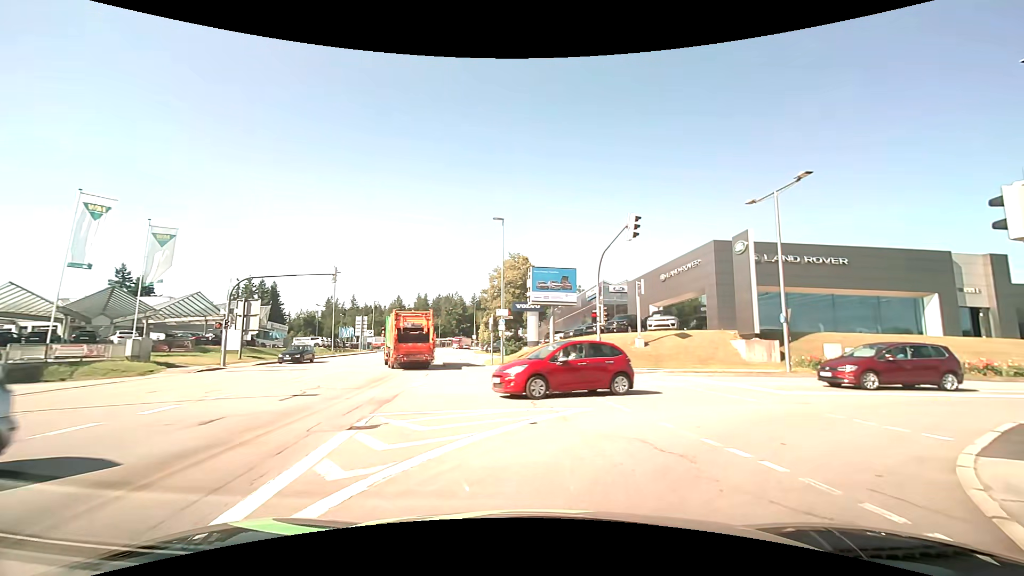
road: tertiary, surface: asphalt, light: Day
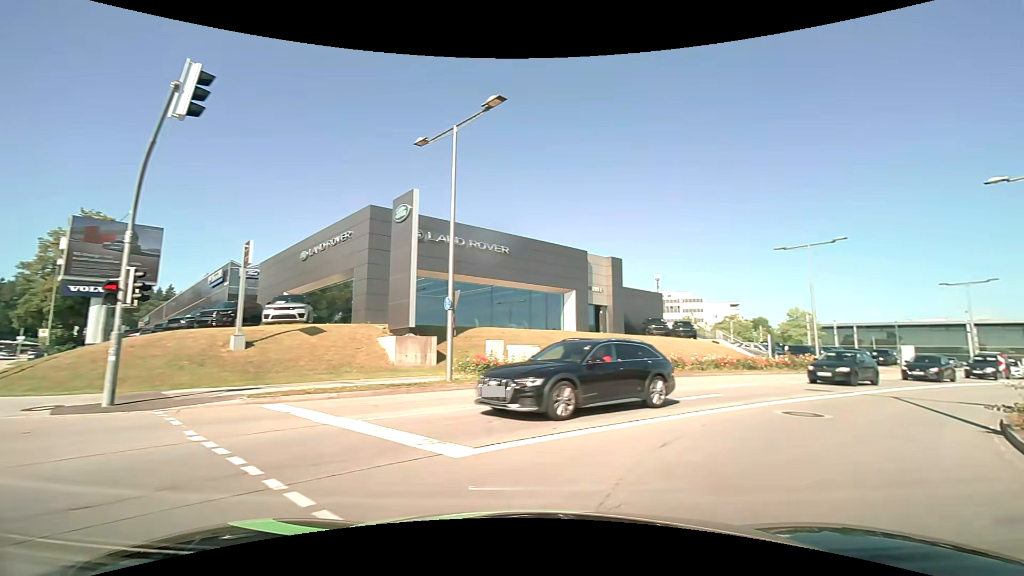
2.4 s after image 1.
(+3.2, +10.0) m; +38°
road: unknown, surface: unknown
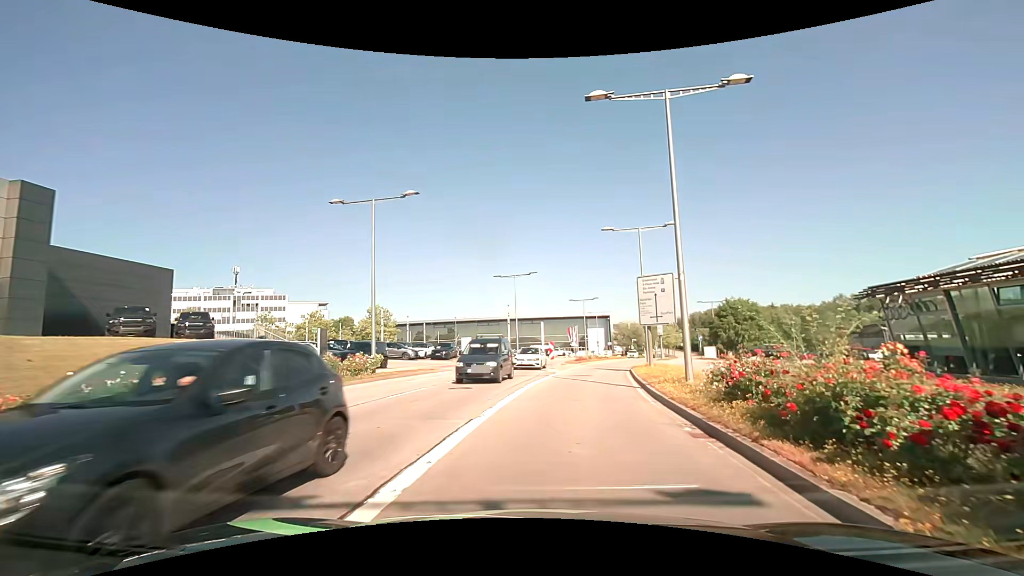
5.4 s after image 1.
(+7.3, +13.6) m; +45°
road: secondary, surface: asphalt
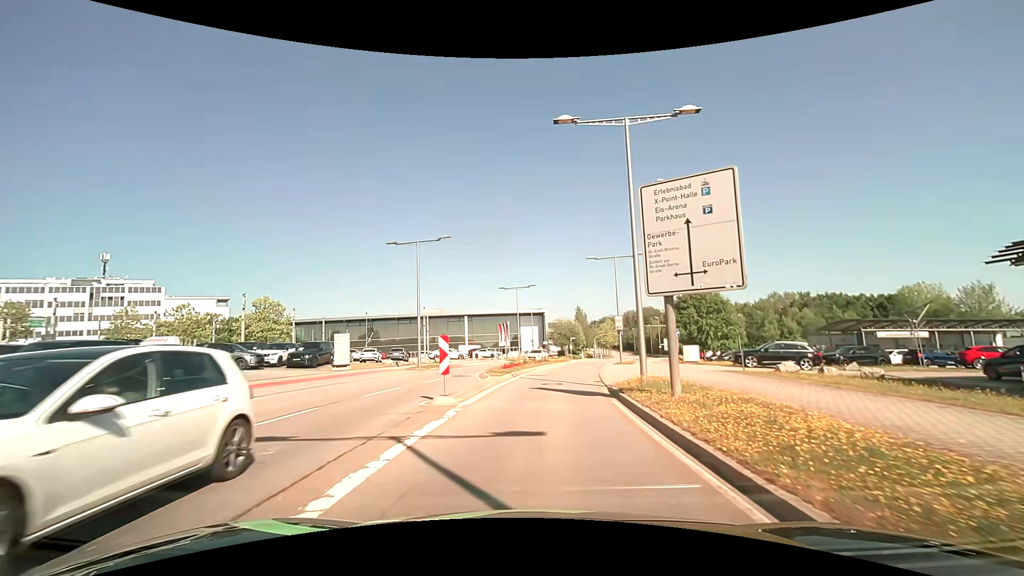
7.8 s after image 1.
(+1.3, +16.7) m; +7°
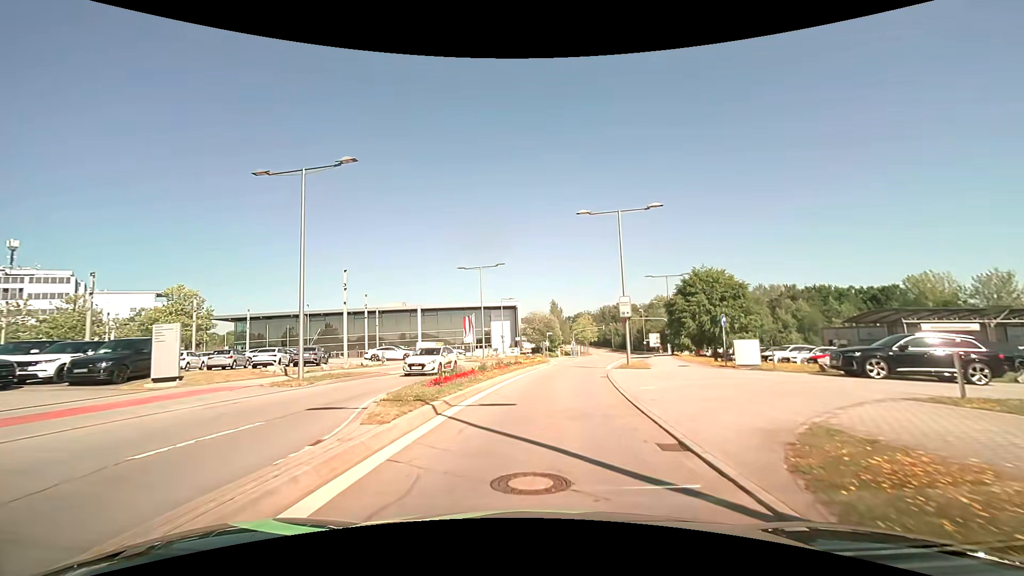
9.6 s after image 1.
(+0.4, +14.1) m; +3°
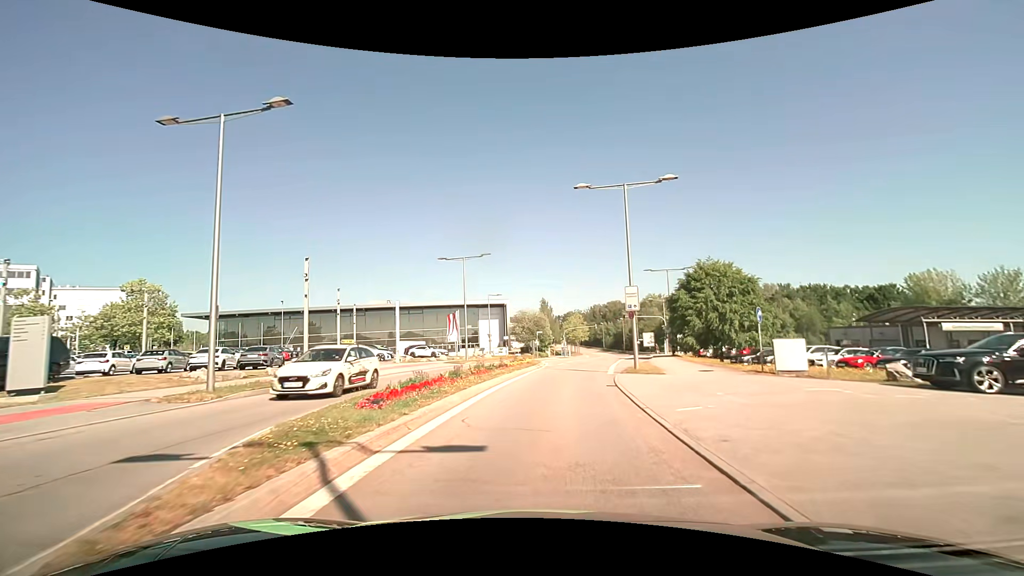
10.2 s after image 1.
(+0.1, +5.0) m; +1°
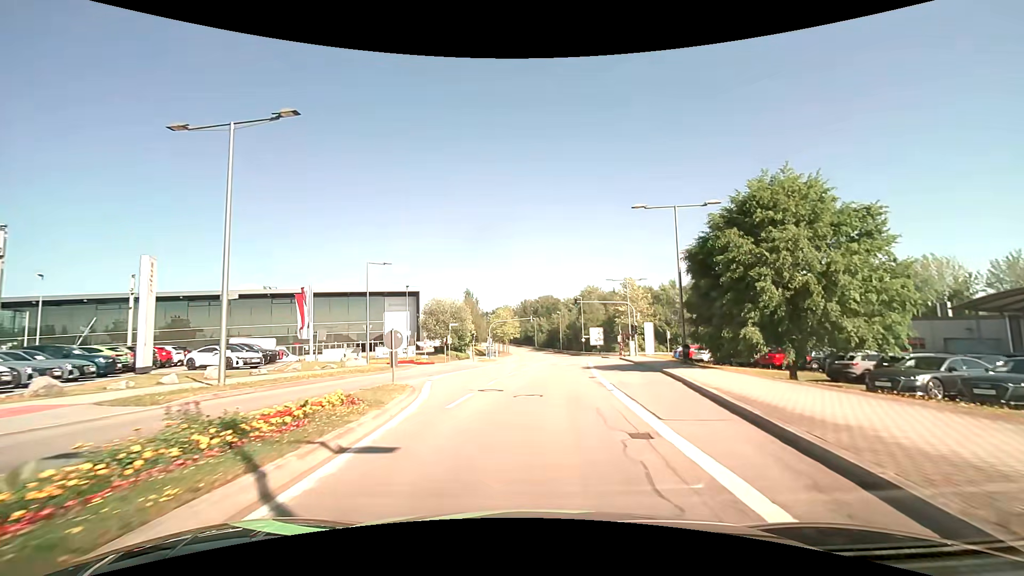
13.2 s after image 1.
(+1.9, +25.7) m; +8°
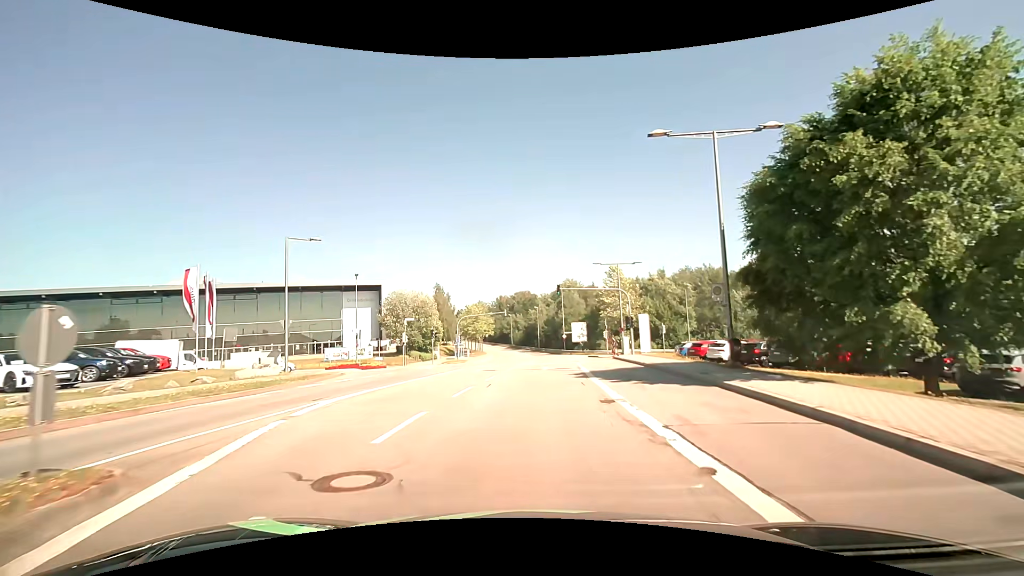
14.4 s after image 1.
(+0.2, +10.0) m; +2°
(0, +10) (+1, +20) (+1, +30) (+2, +40) (+2, +50) (+2, +60) (+2, +70) (+1, +80) (+1, +90) (0, +100) m
